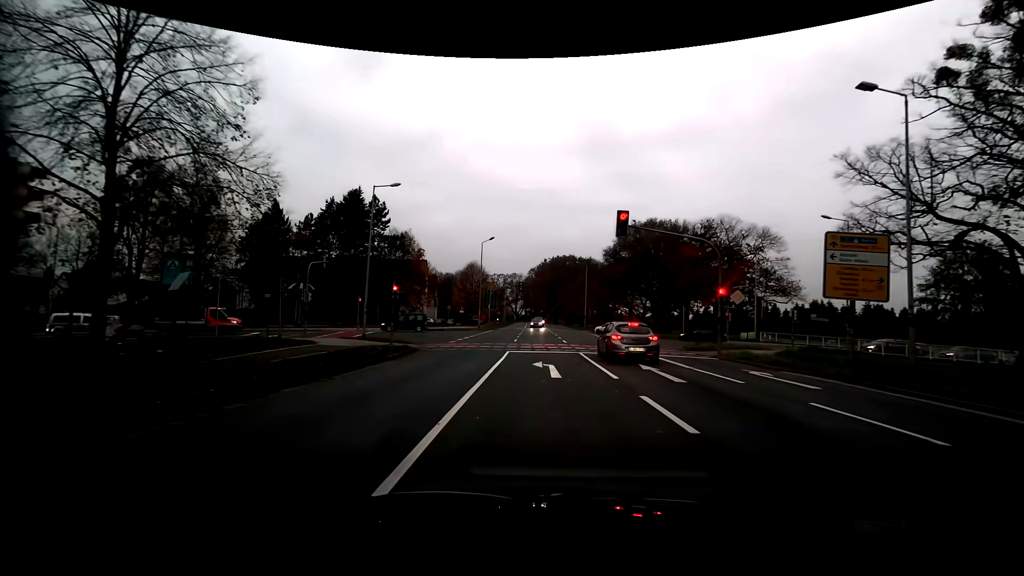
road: primary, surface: asphalt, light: Day
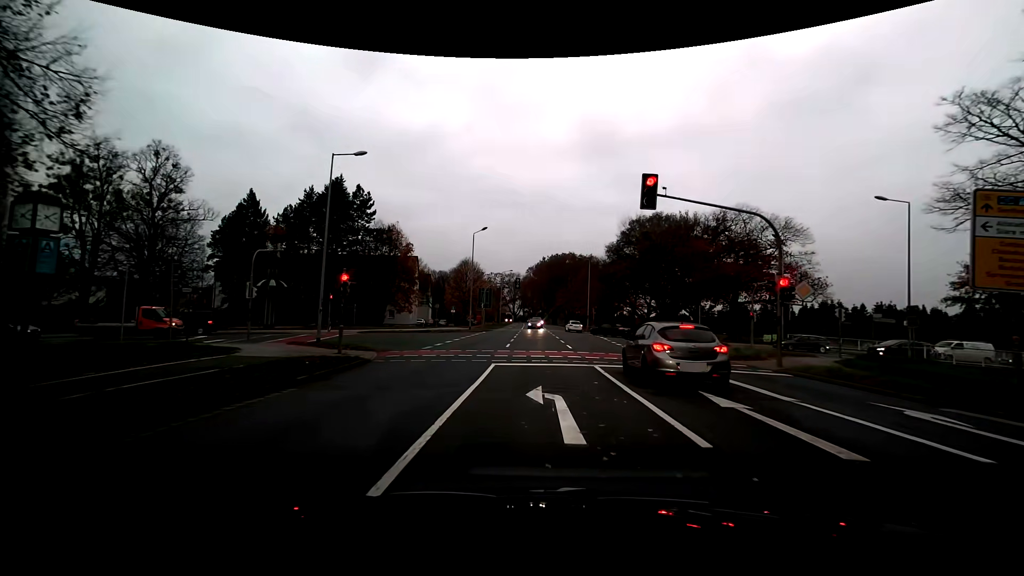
(0.0, +6.6) m; 0°
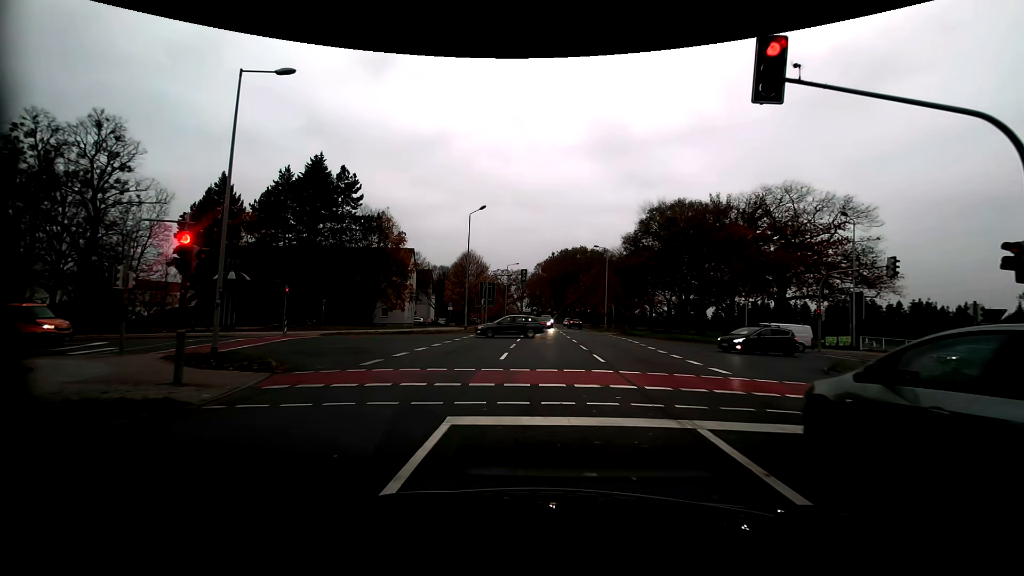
(-0.1, +9.3) m; -2°
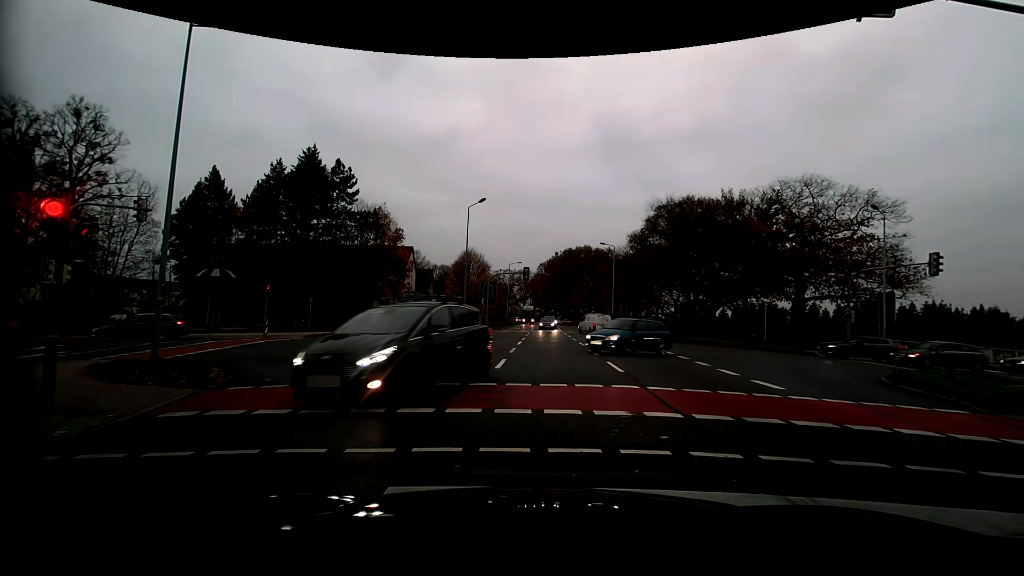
(0.0, +2.6) m; 0°
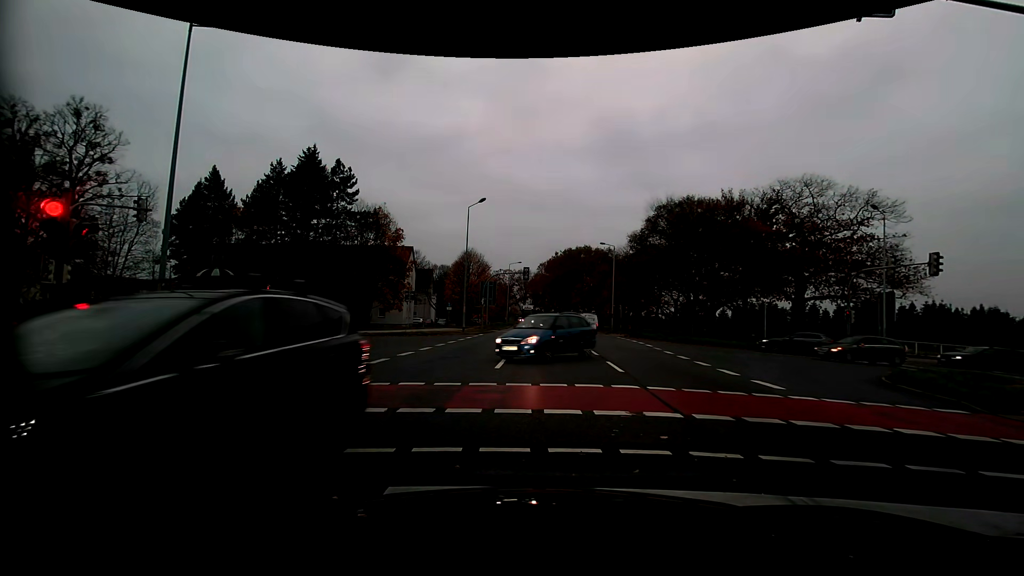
(0.0, 0.0) m; 0°
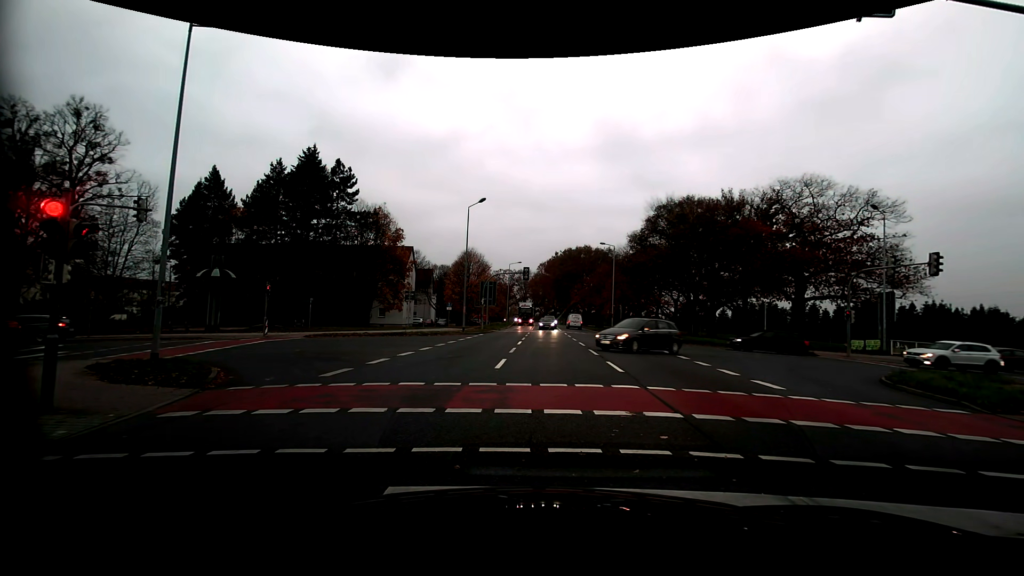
(0.0, 0.0) m; 0°
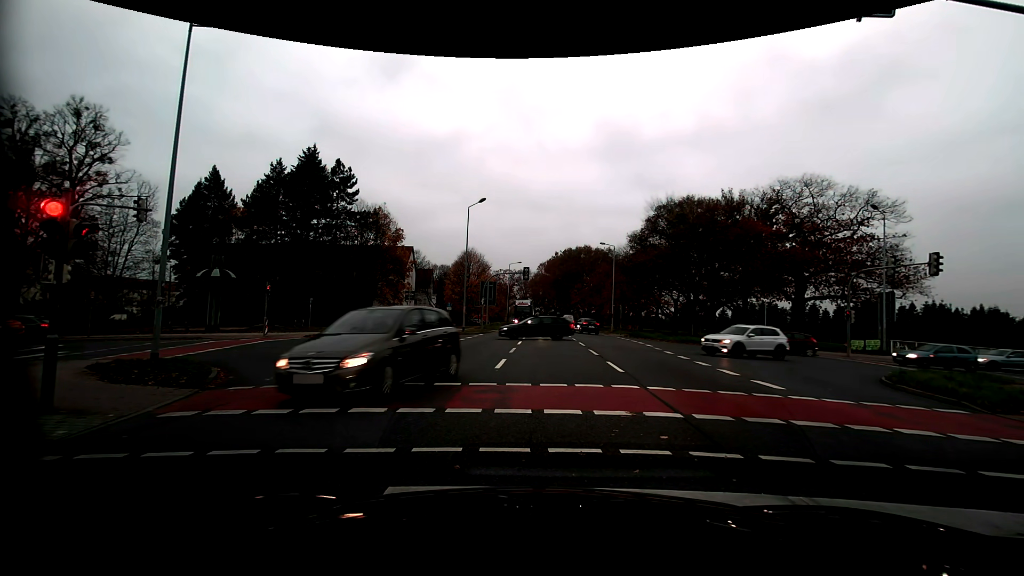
(0.0, 0.0) m; 0°
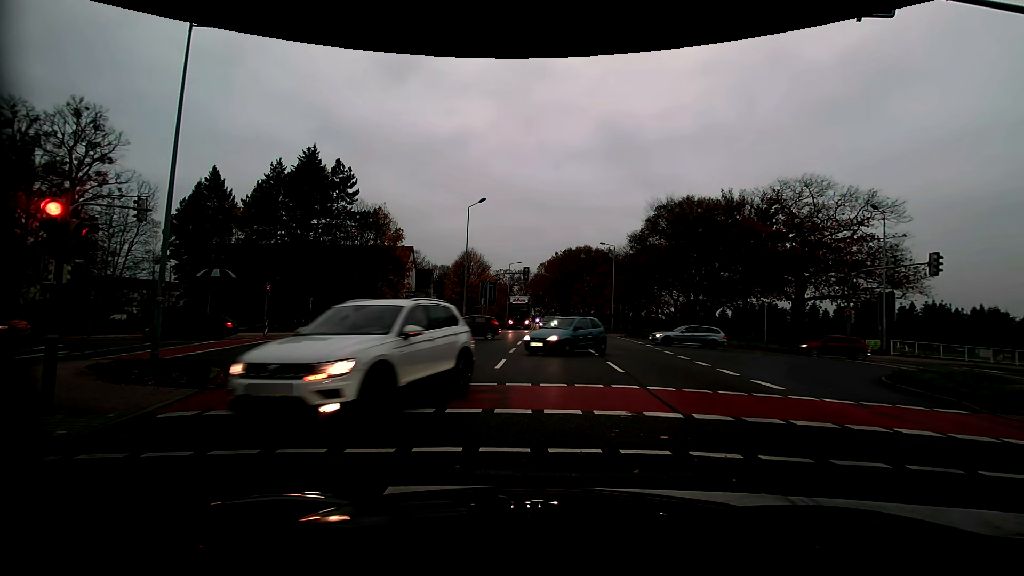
(0.0, 0.0) m; 0°
(0, +10) (+1, +20) (-2, +29) (-12, +31) (-22, +29) (-31, +26) (-41, +23) (-50, +19) (-59, +15) (-69, +12) m
